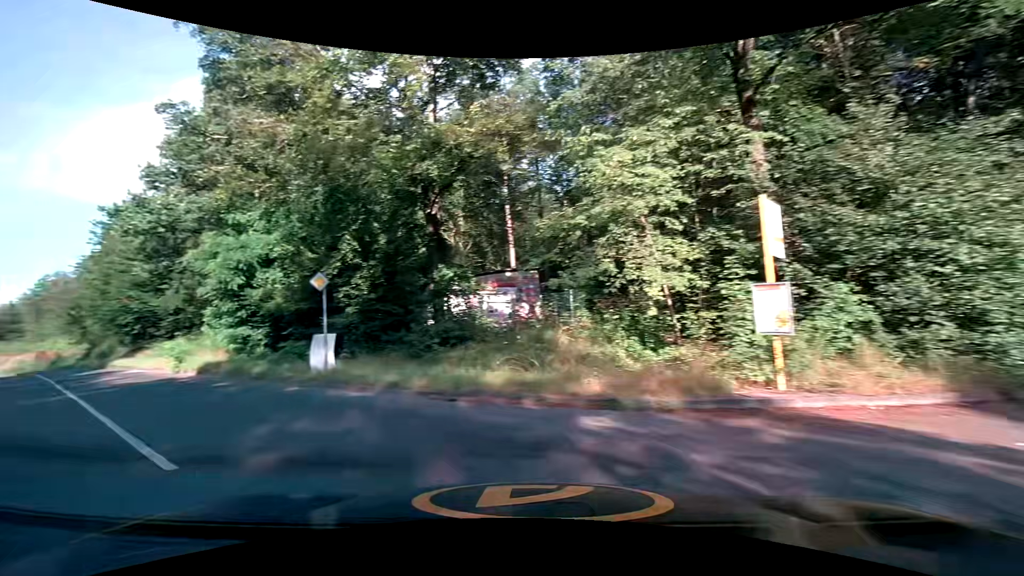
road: tertiary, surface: asphalt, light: Day
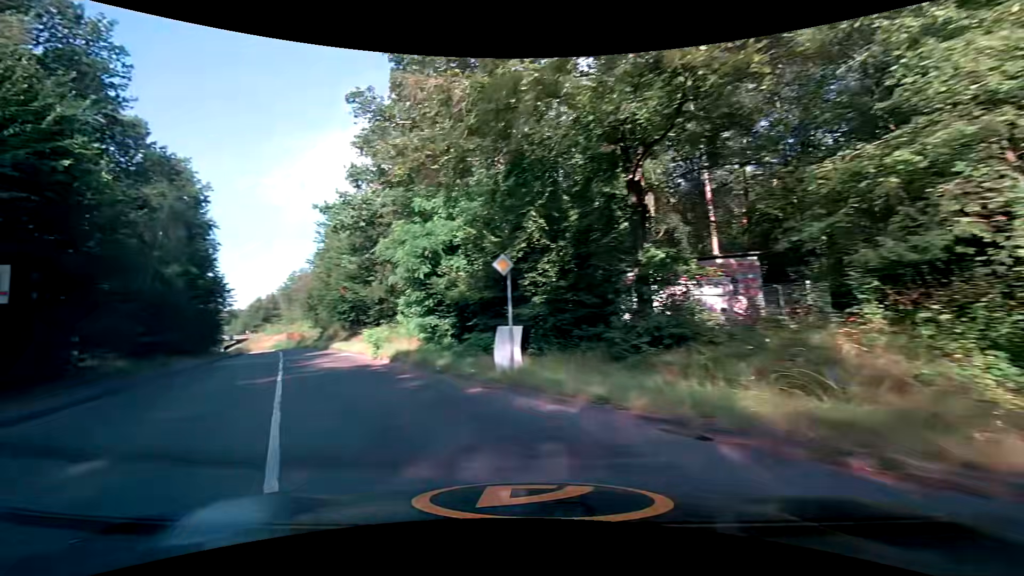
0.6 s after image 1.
(-0.6, +3.2) m; -21°
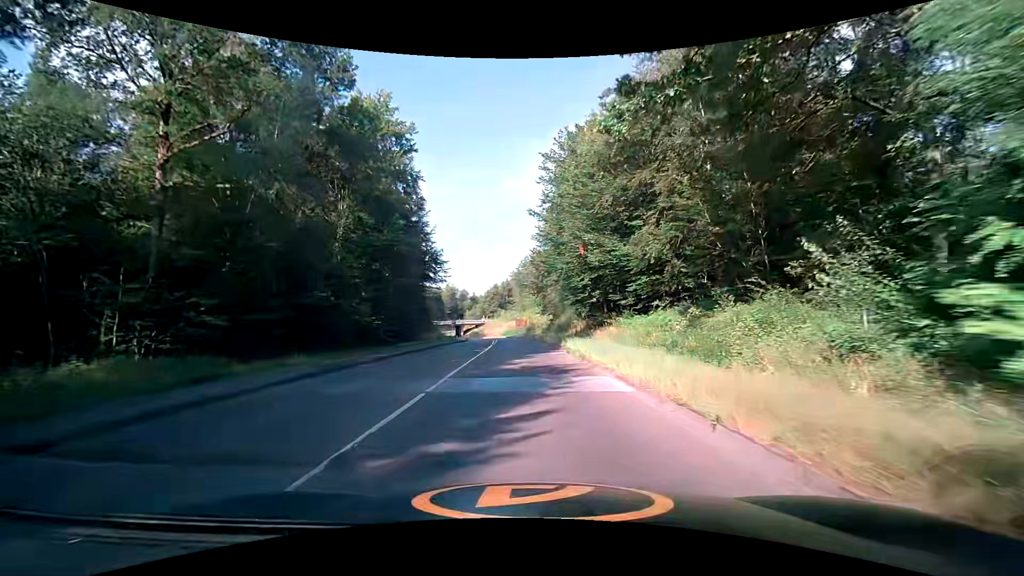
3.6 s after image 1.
(-8.2, +22.8) m; -26°
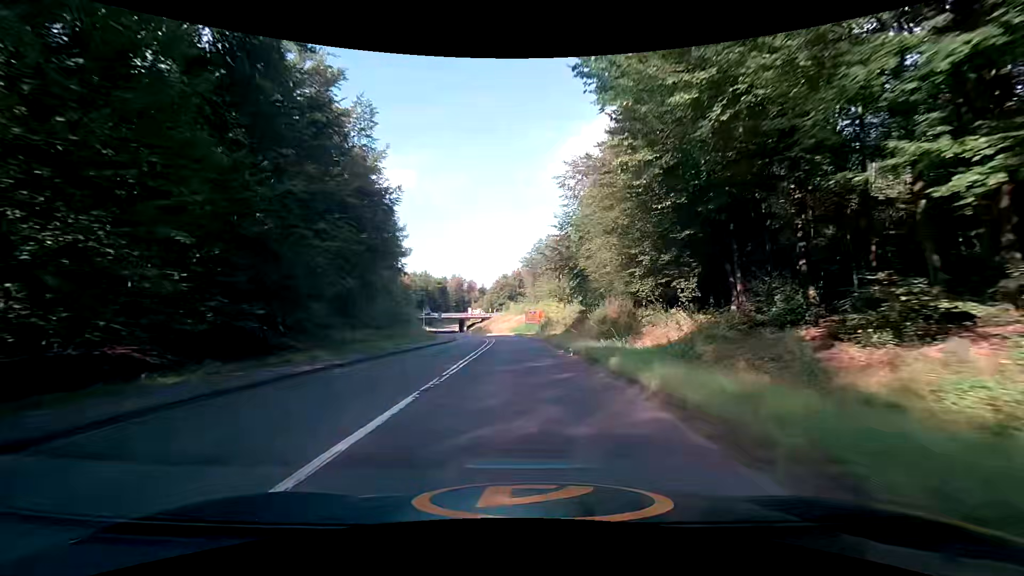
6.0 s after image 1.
(-0.1, +29.0) m; -1°
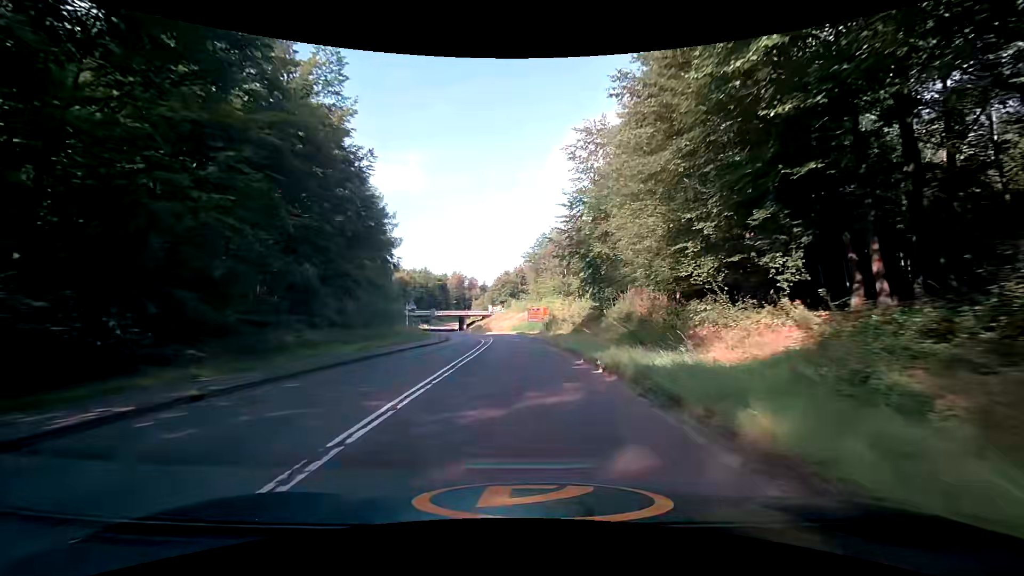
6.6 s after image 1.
(-0.1, +7.9) m; -1°
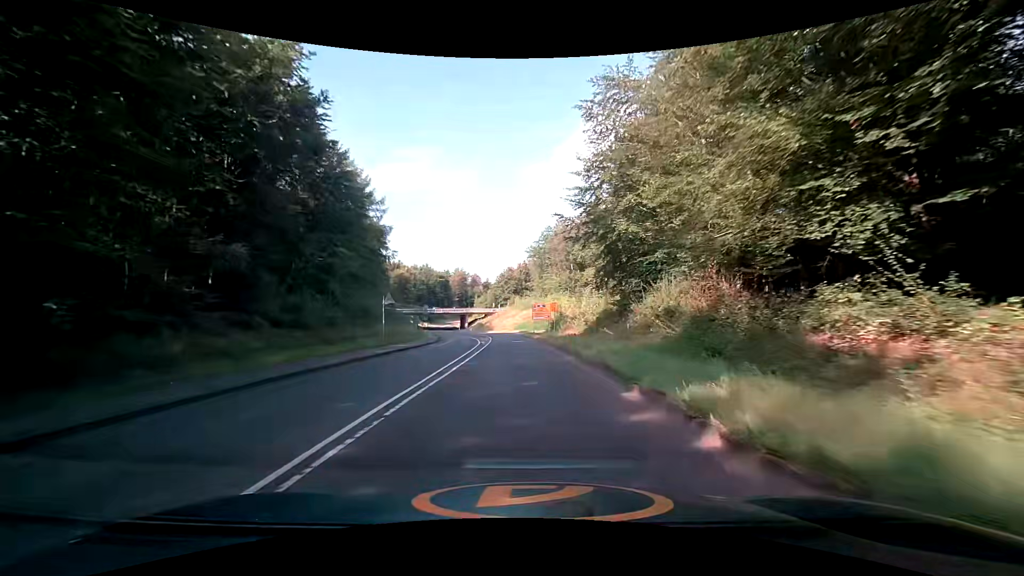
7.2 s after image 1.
(+0.1, +7.9) m; 0°
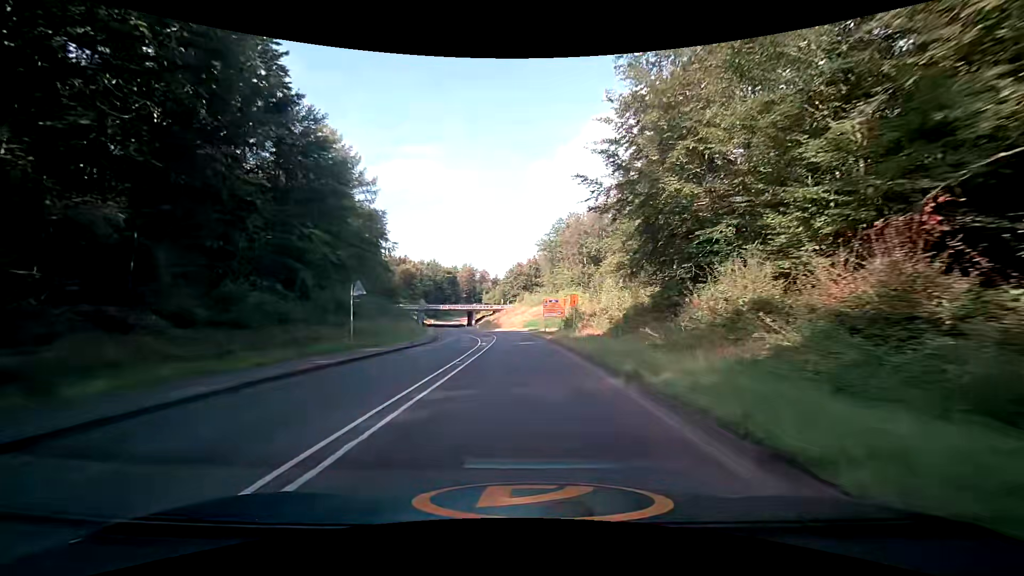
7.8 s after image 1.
(0.0, +7.9) m; -1°
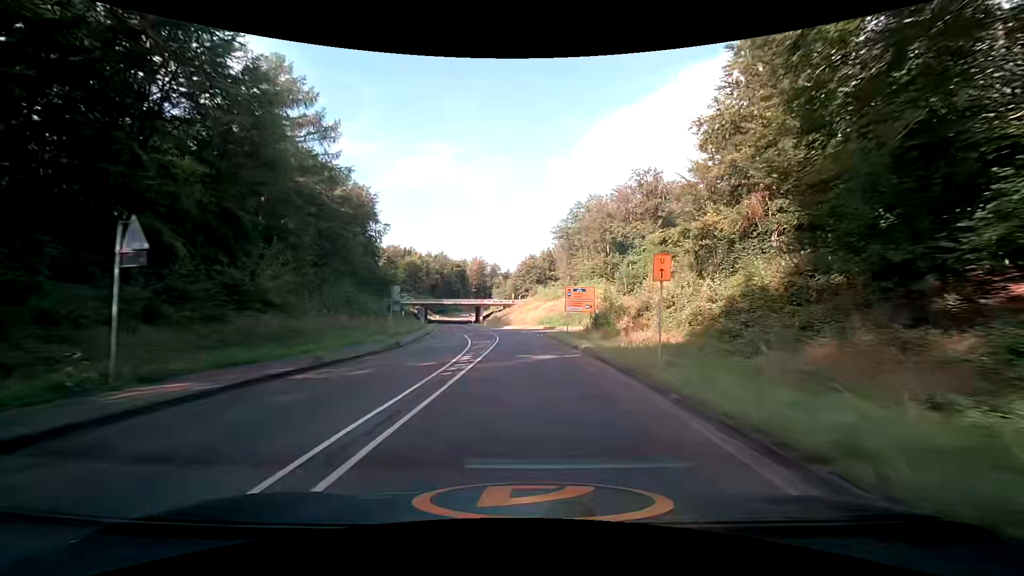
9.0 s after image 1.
(-0.2, +15.6) m; -2°
(0, +10) (0, +20) (0, +30) (0, +40) (0, +50) (+5, +59) (+13, +63) (+23, +67) (+32, +70) (+42, +73) m
